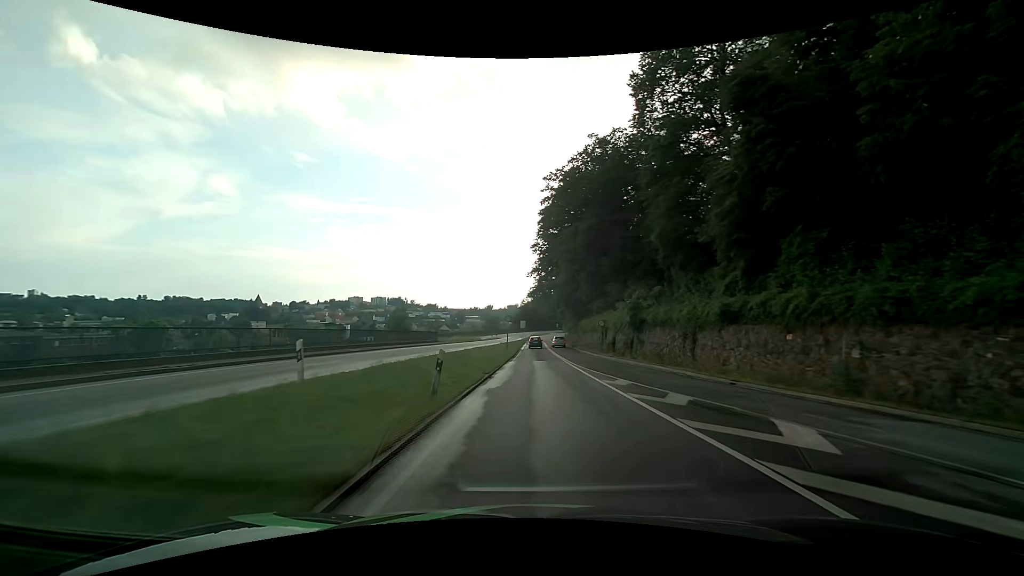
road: primary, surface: asphalt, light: Day
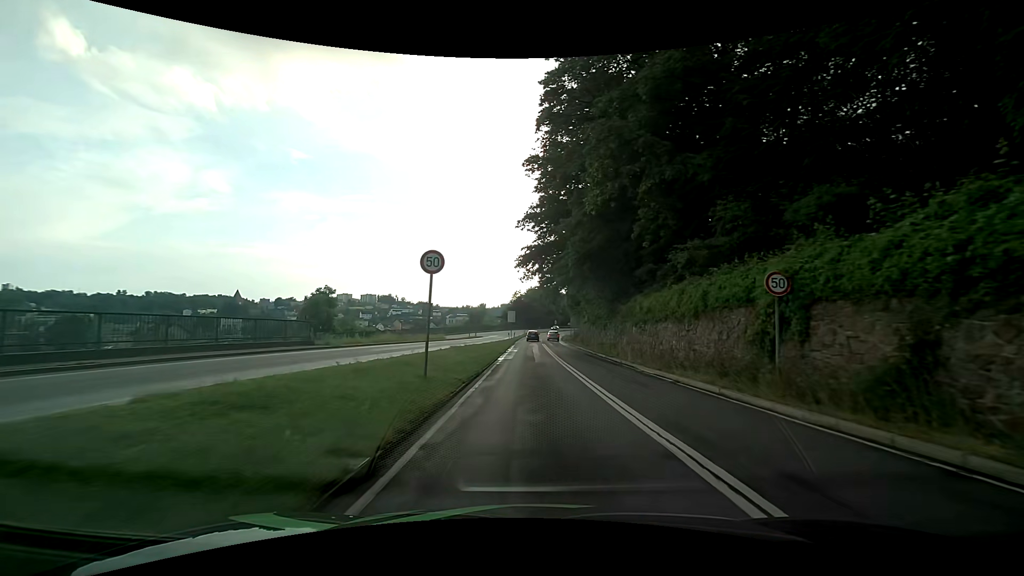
(+0.3, +32.1) m; +1°
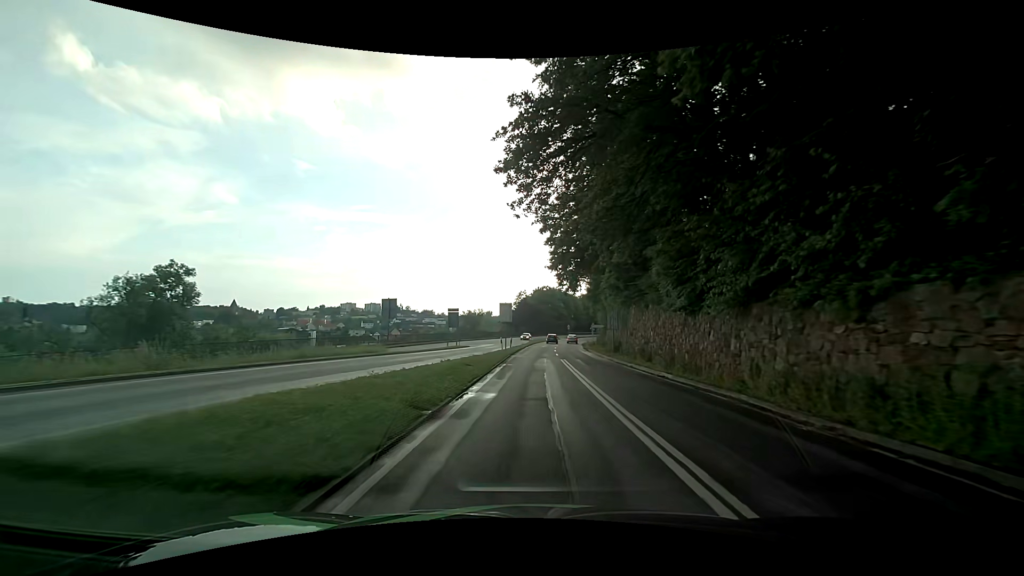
(0.0, +27.4) m; -1°
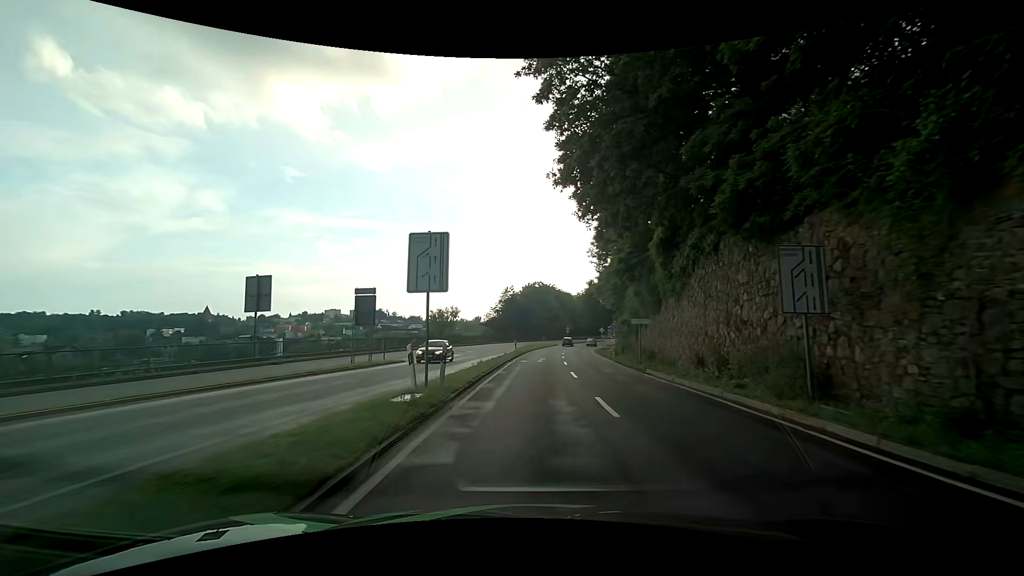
(+0.1, +27.8) m; 0°
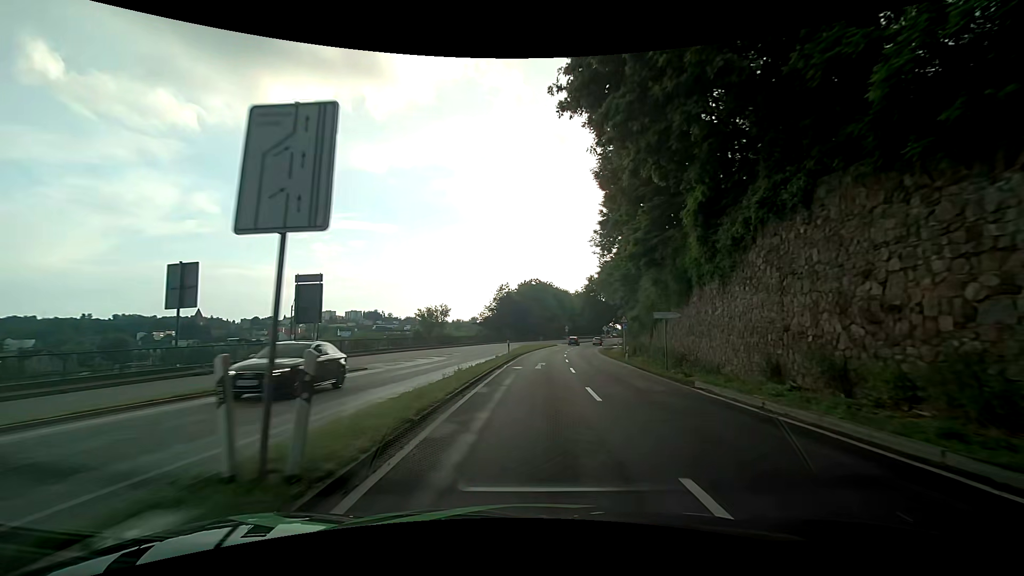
(+0.1, +7.0) m; +1°
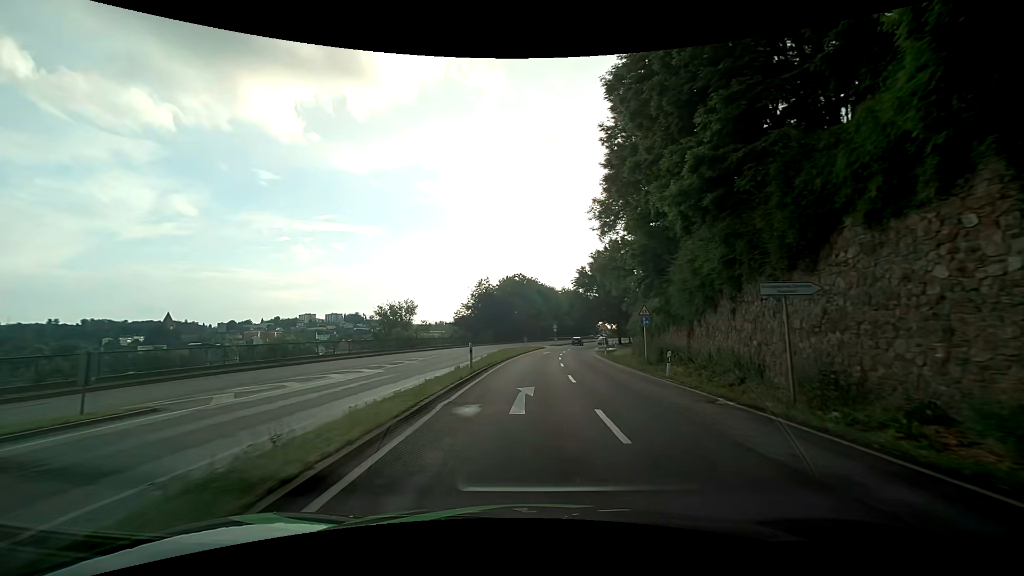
(+0.2, +13.6) m; +2°
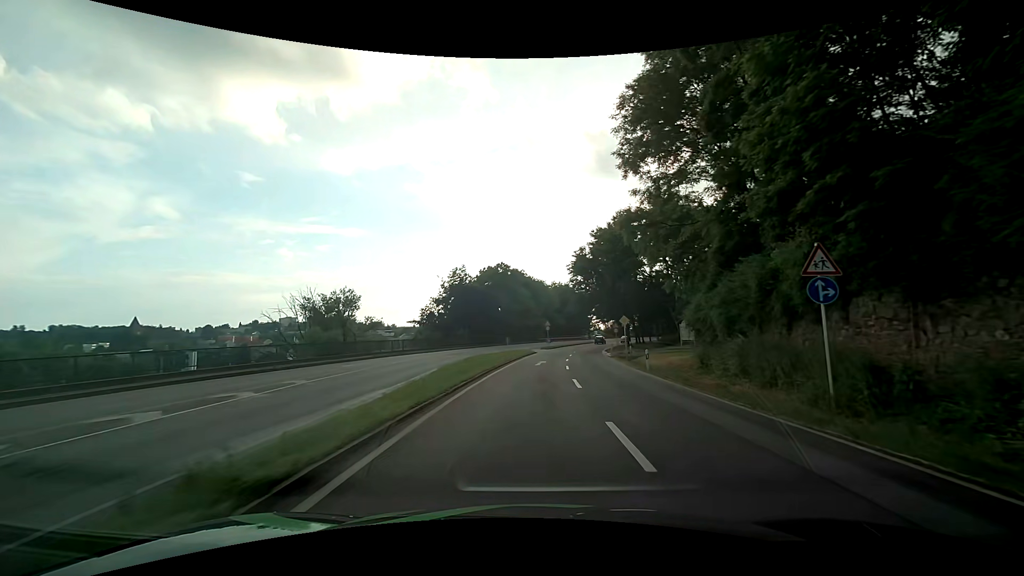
(-0.1, +19.3) m; +1°
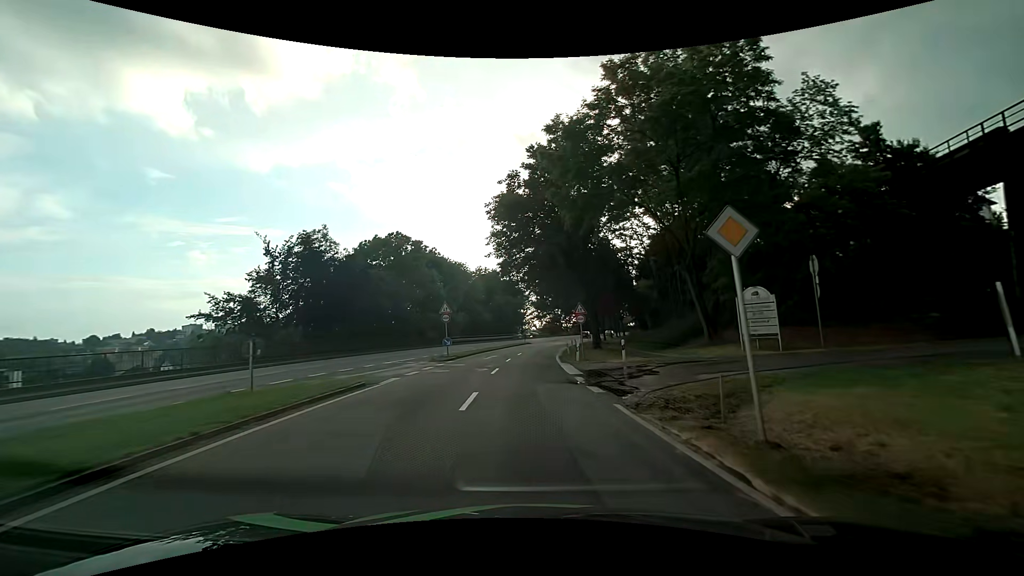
(+2.8, +32.0) m; +8°
(0, +10) (0, +20) (0, +30) (0, +40) (+1, +50) (+2, +60) (+4, +70) (+6, +80) (+8, +89) (+10, +99) m
